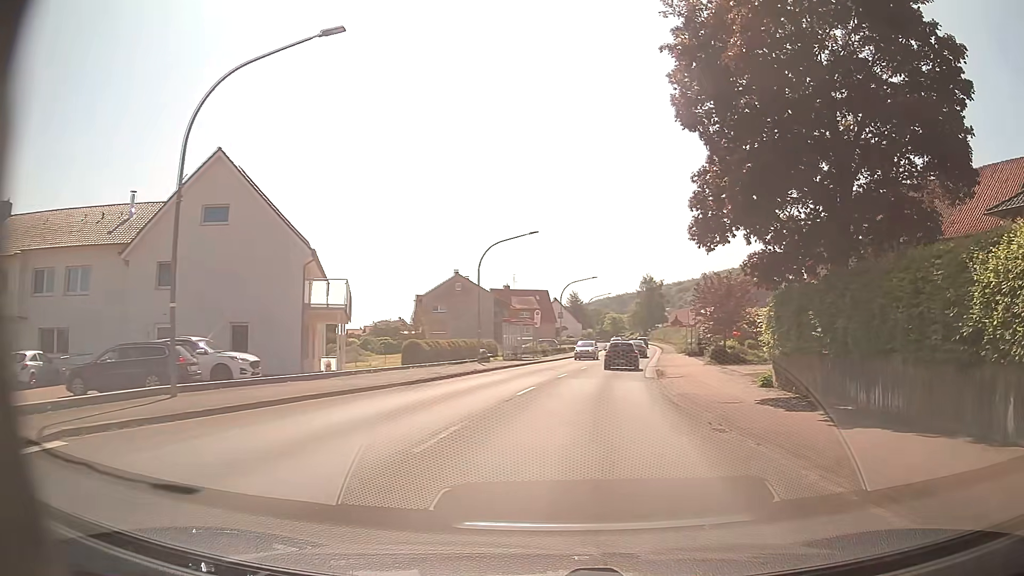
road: primary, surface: asphalt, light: Day
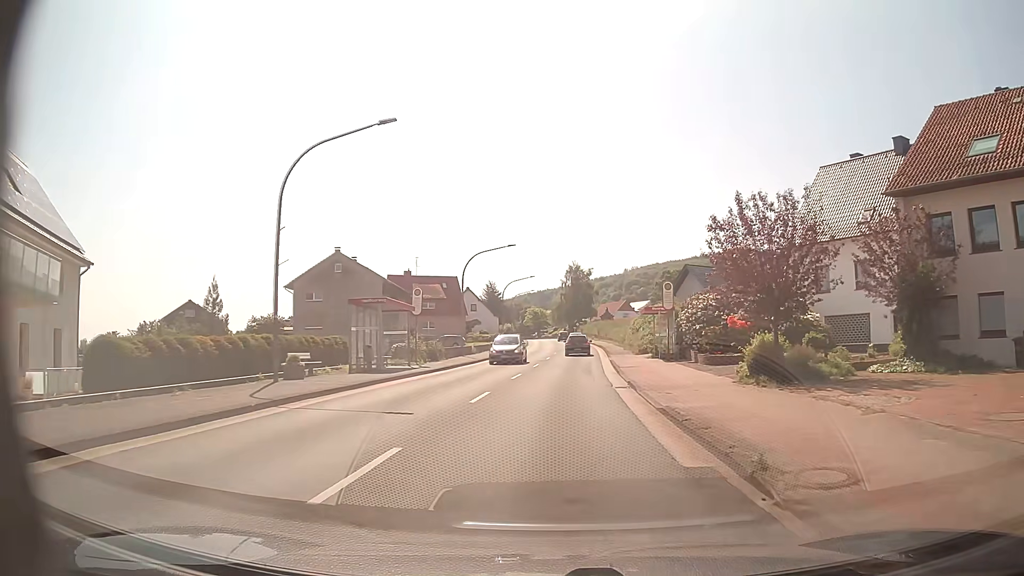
(+1.3, +21.5) m; +6°
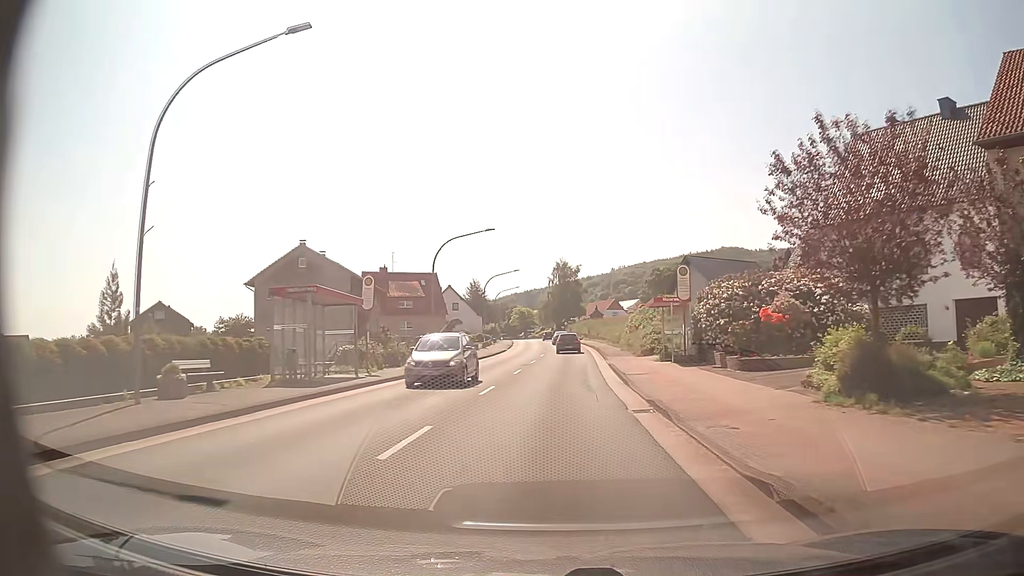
(+0.1, +7.1) m; +1°
